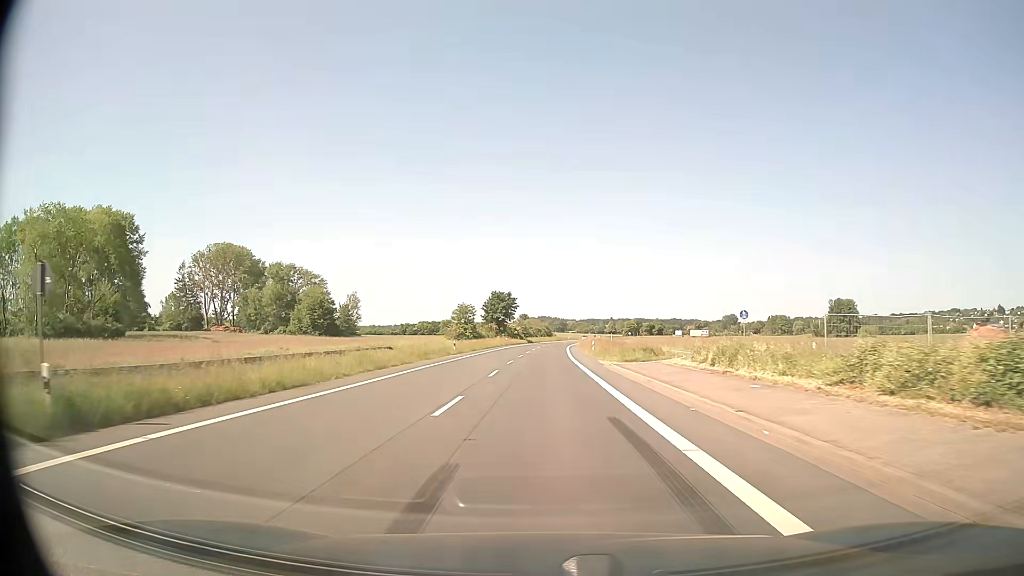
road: secondary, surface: asphalt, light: Day
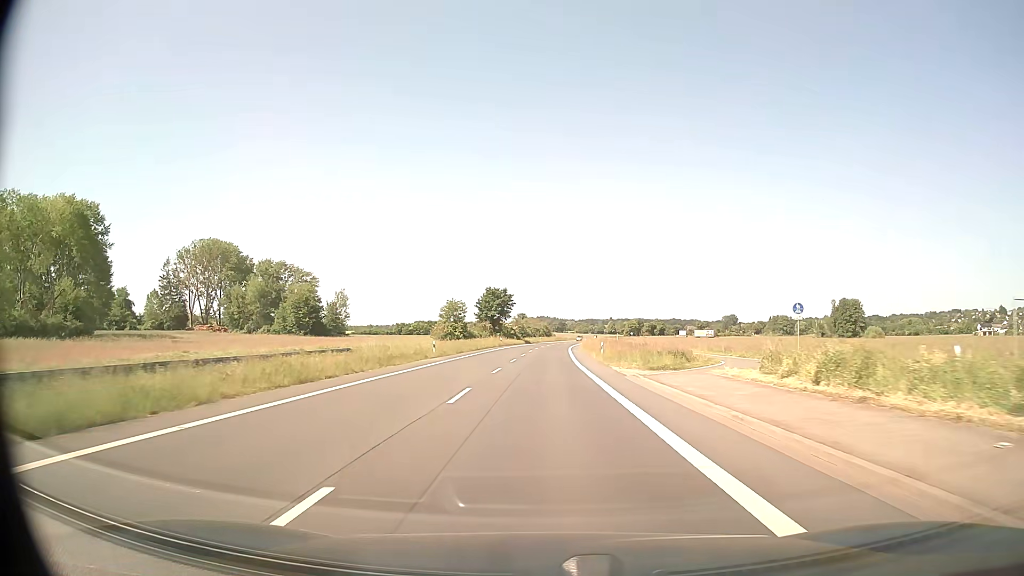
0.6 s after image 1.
(0.0, +10.0) m; 0°
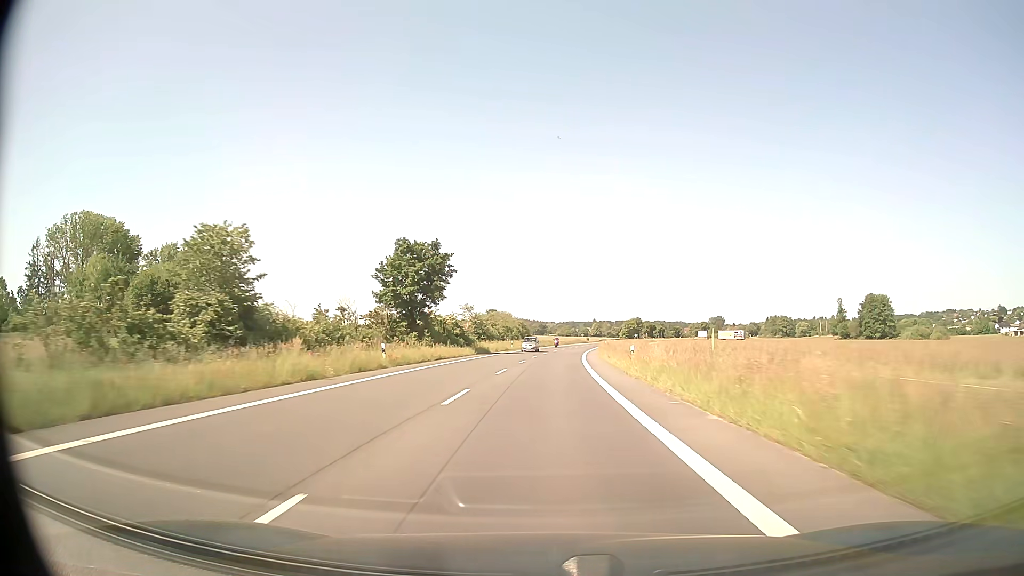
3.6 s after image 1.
(+0.6, +61.1) m; +2°
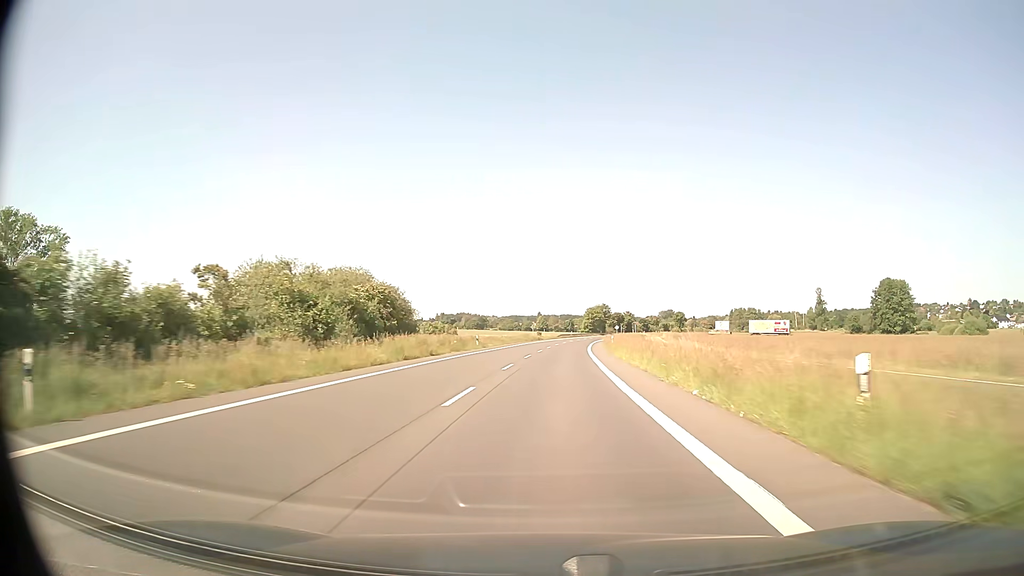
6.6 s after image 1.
(+2.9, +73.2) m; +5°
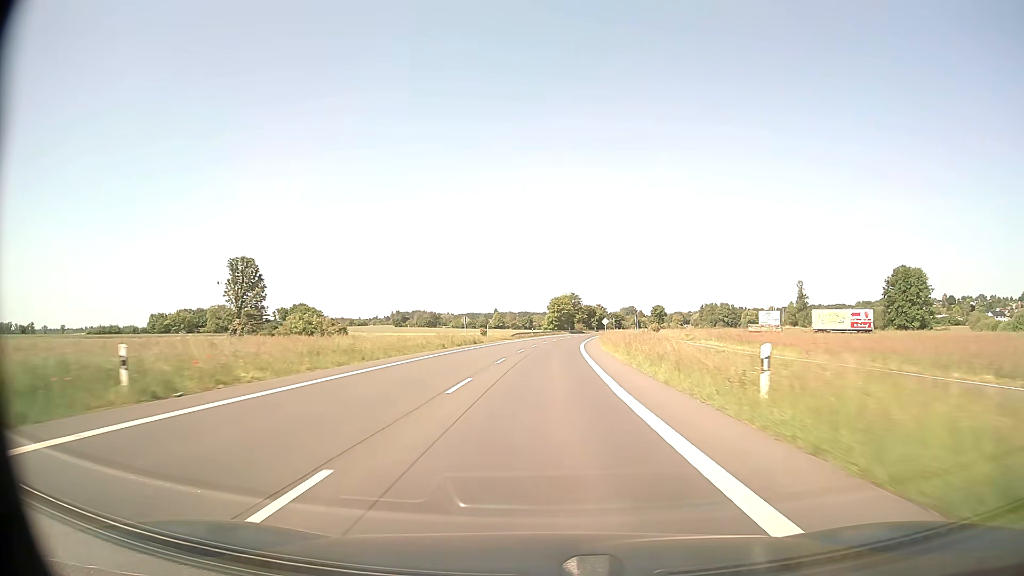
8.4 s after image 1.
(+1.4, +45.7) m; +4°
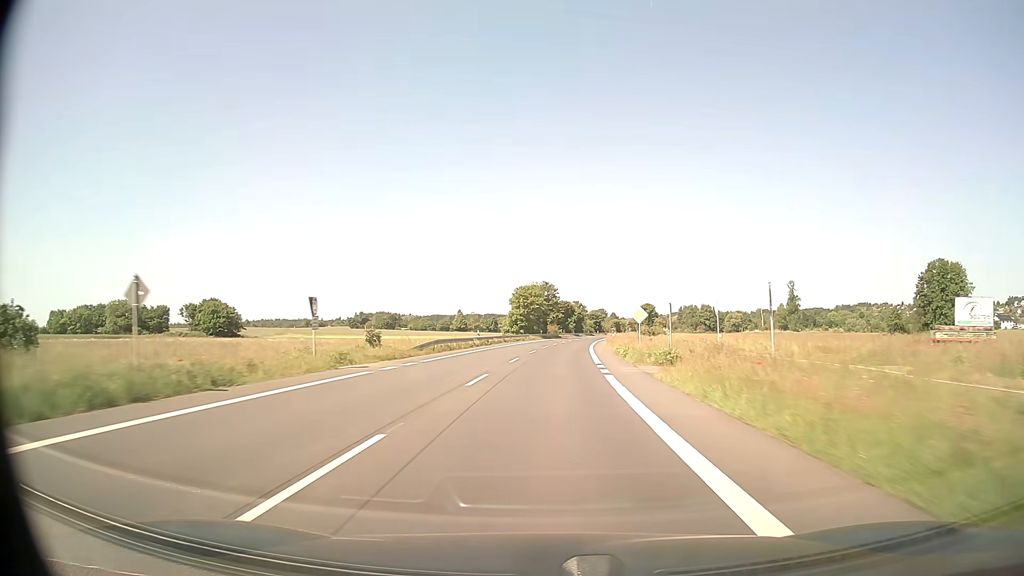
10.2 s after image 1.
(+1.0, +45.4) m; +3°
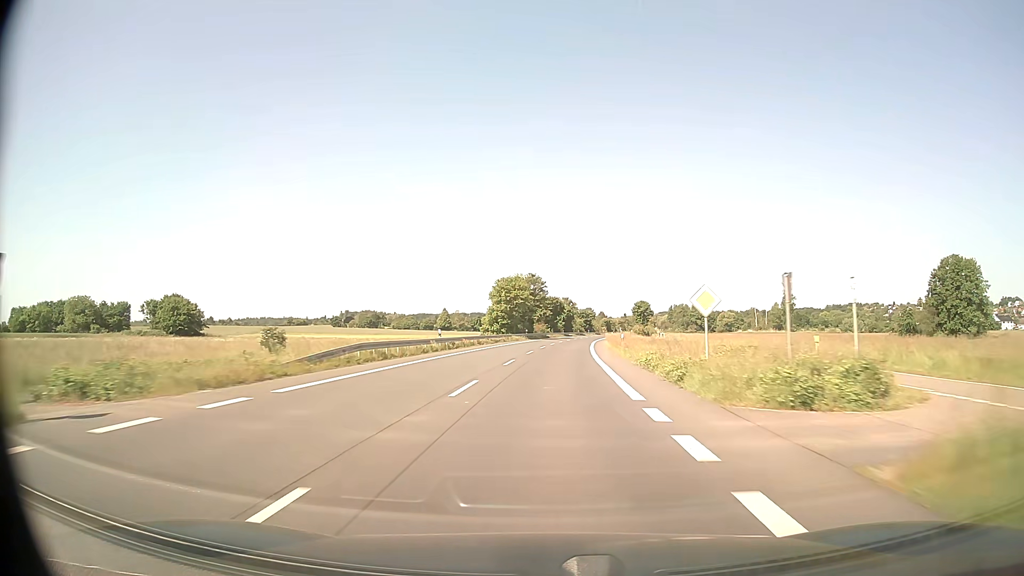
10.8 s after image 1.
(+0.1, +14.9) m; +1°
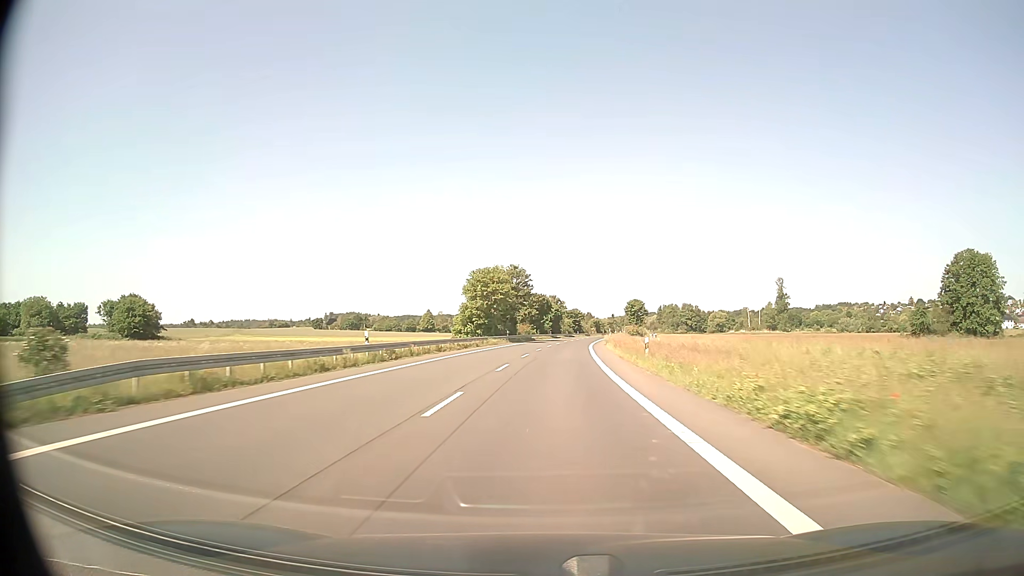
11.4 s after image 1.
(+0.1, +14.8) m; +1°
(0, +10) (0, +20) (+1, +30) (+1, +40) (+2, +50) (+2, +60) (+3, +70) (+4, +80) (+5, +90) (+6, +100) m
